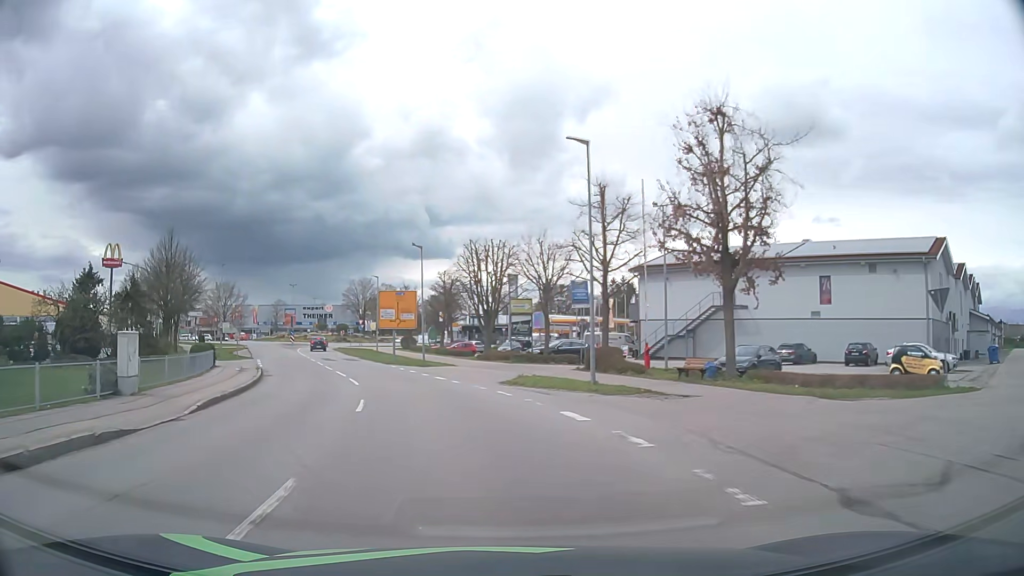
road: secondary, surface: asphalt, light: Day
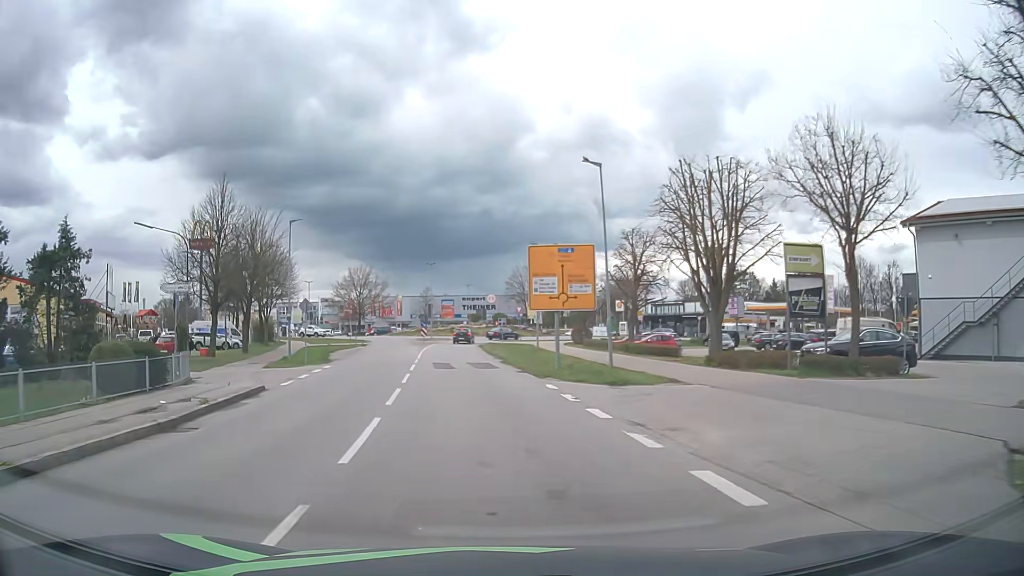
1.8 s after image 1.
(-2.7, +20.9) m; -15°
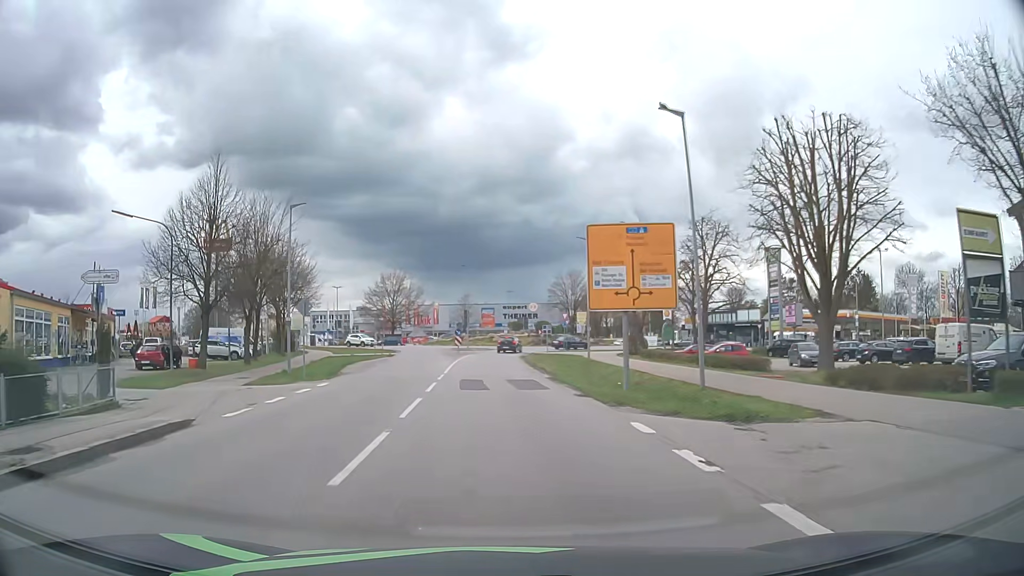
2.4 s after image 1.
(-0.3, +7.2) m; -4°
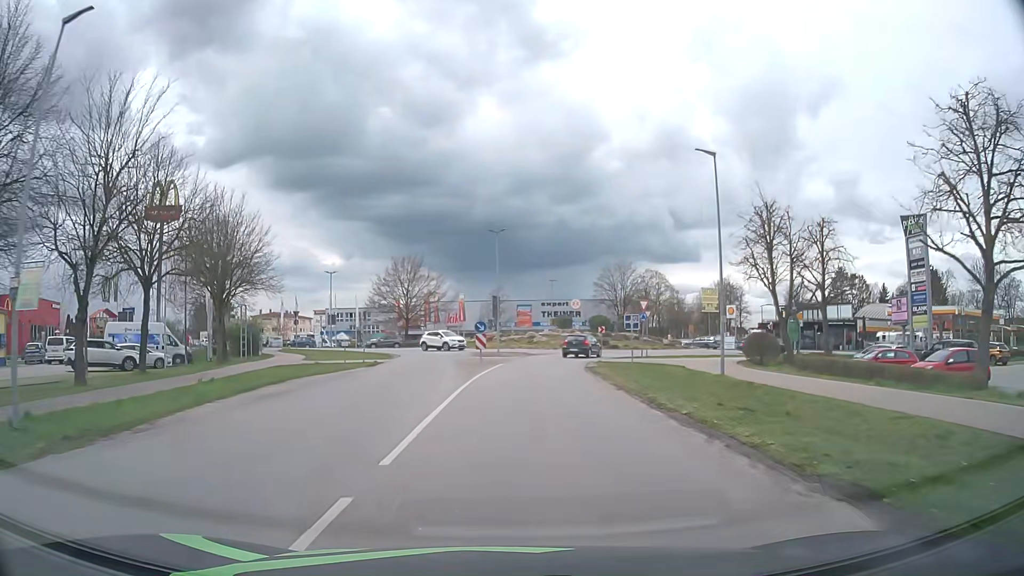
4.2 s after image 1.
(-0.9, +21.5) m; -3°
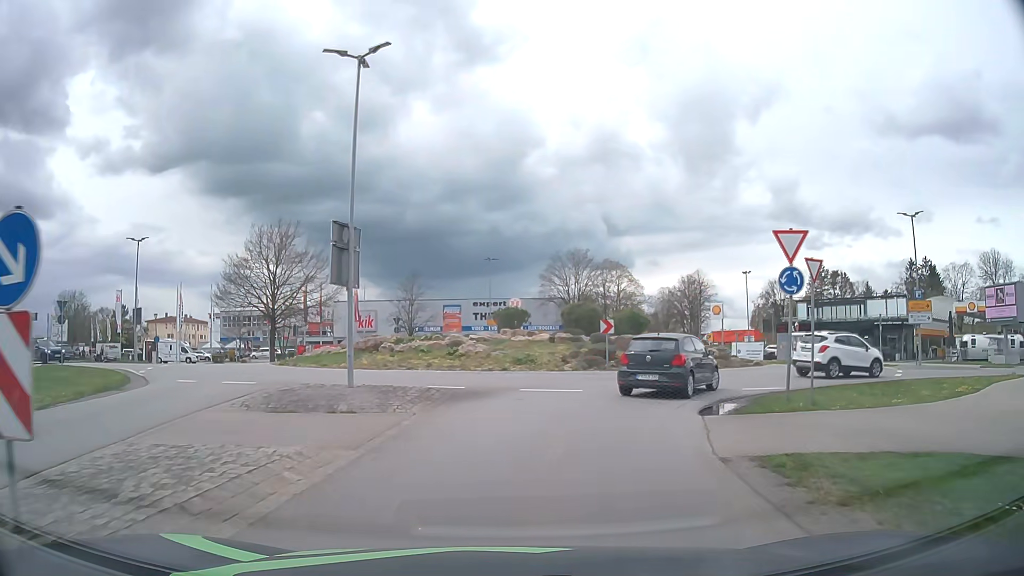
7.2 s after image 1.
(+1.2, +29.0) m; +6°
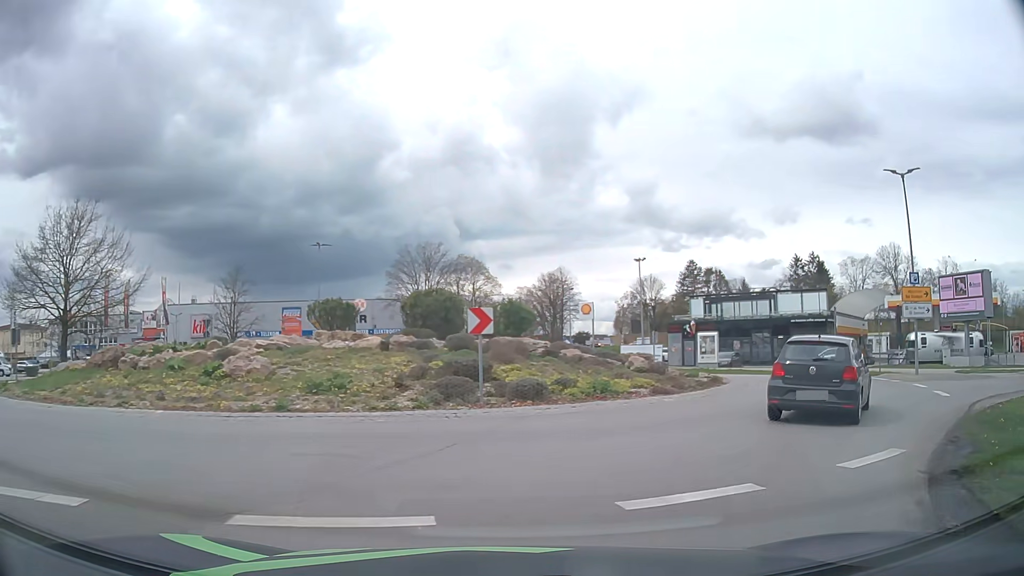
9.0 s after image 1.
(+0.7, +11.5) m; +12°
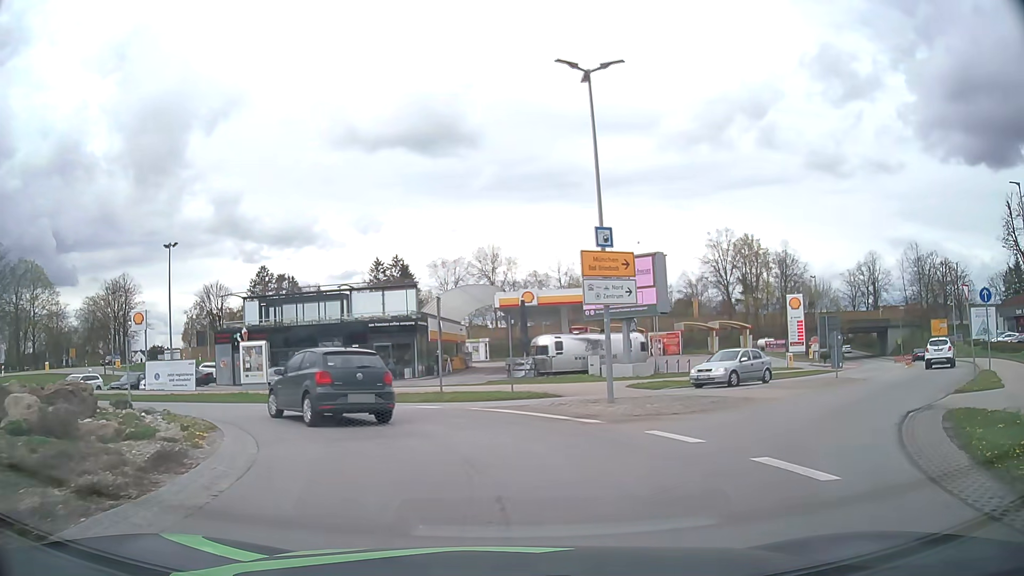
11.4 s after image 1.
(+4.1, +11.7) m; +36°
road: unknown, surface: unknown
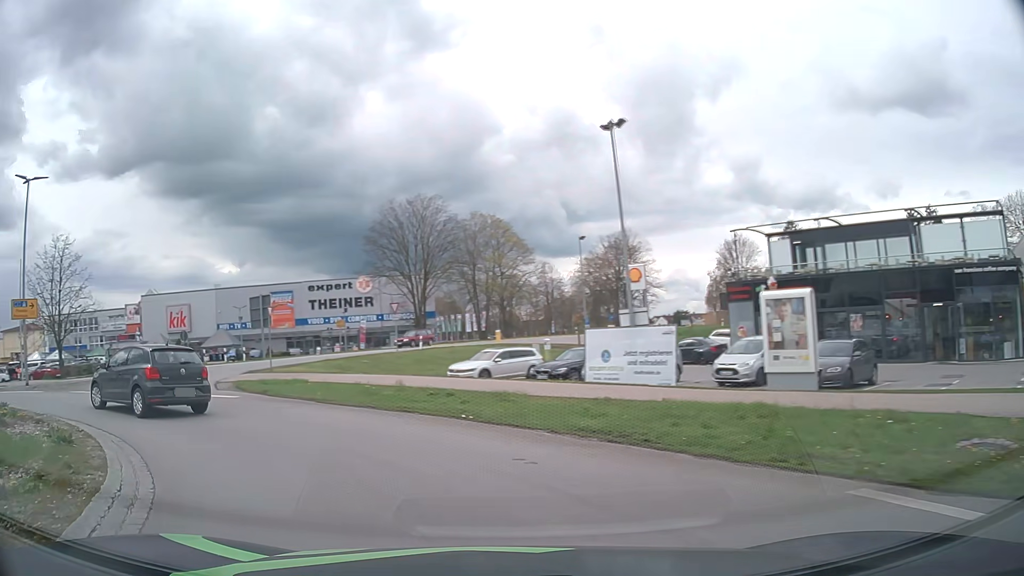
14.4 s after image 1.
(-4.9, +16.5) m; -44°
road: secondary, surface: asphalt
(-3, +9) (-9, +17) (-14, +26) (-15, +36) (-13, +46) (-9, +55) (-4, +64) (+1, +72) (+7, +80) (+15, +86) m
